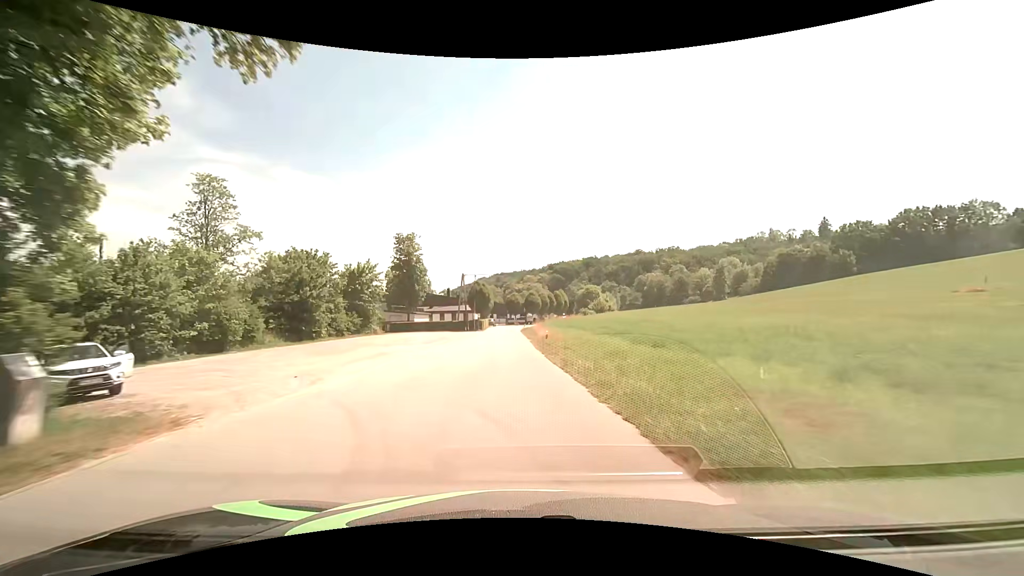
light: Day
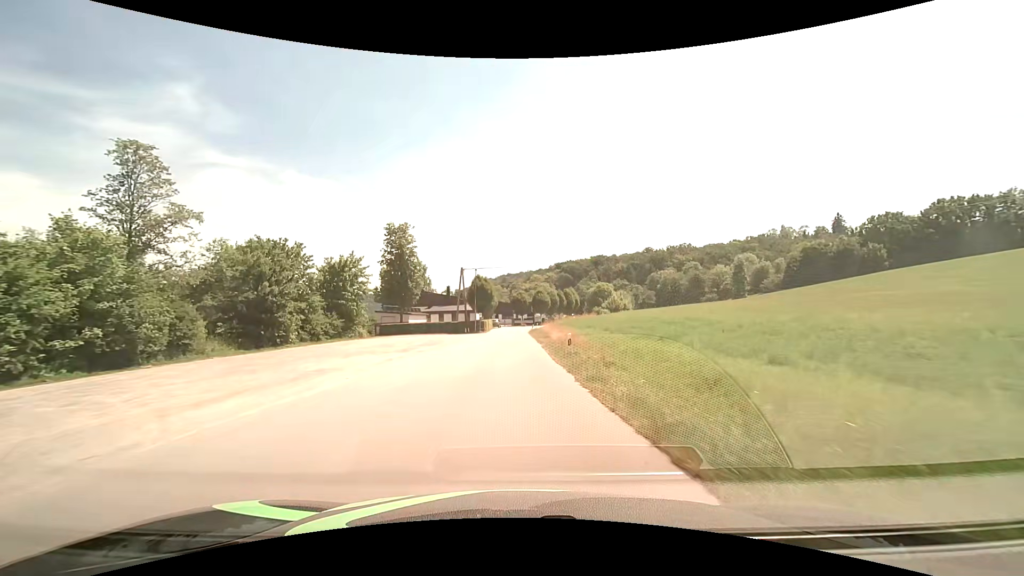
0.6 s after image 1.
(-0.1, +9.8) m; -1°
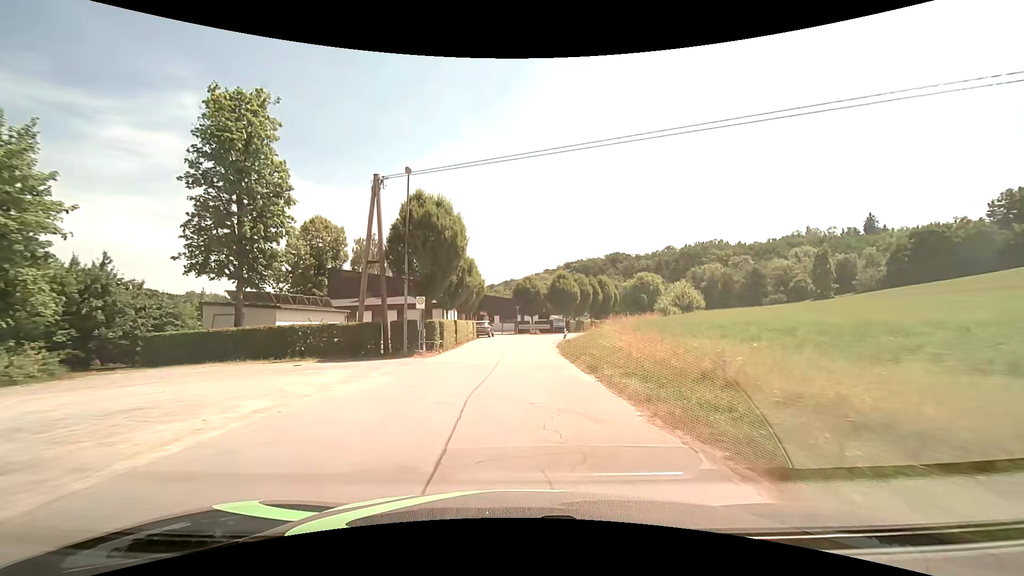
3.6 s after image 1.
(-0.5, +43.8) m; 0°
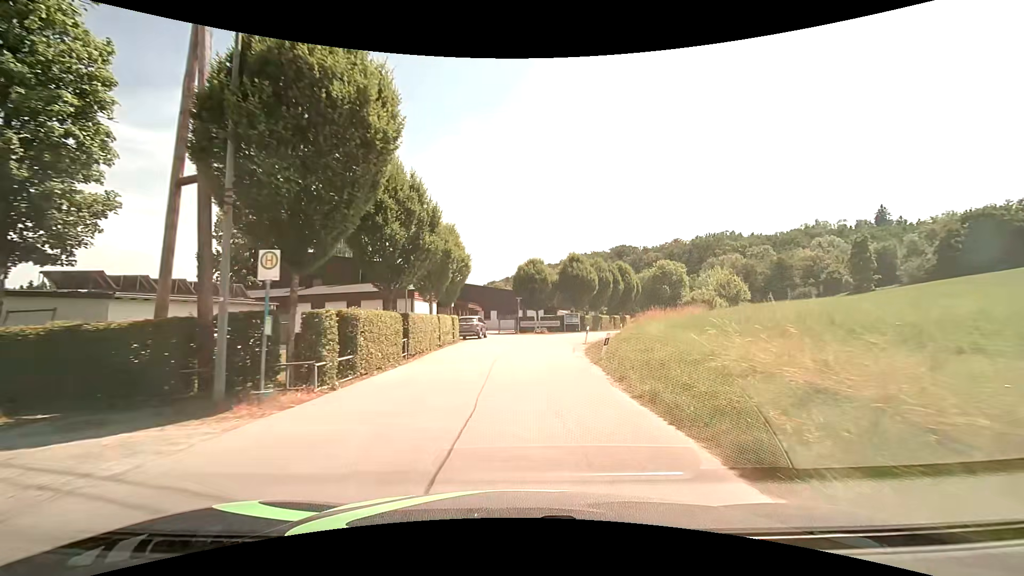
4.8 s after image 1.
(-0.1, +13.6) m; 0°
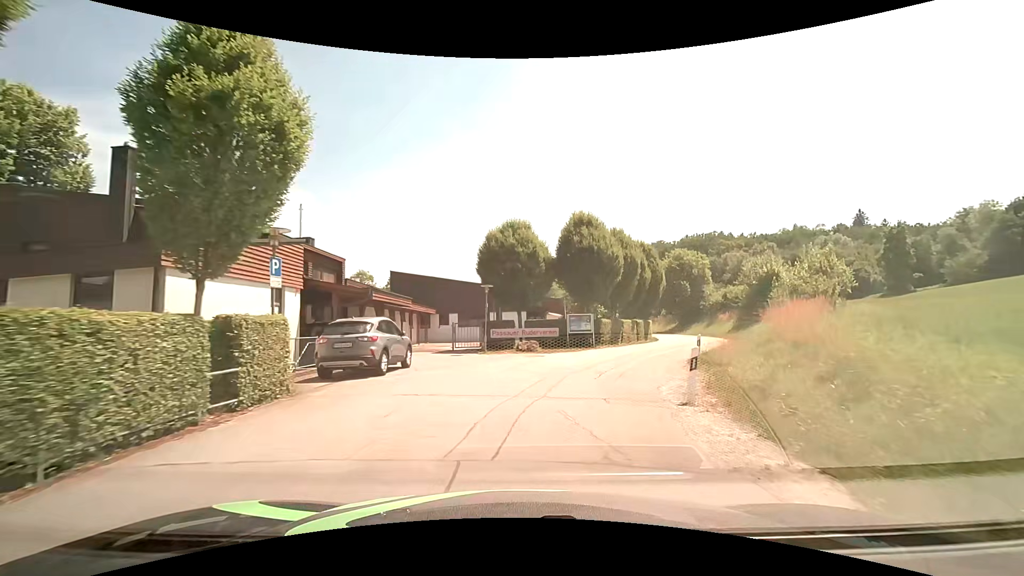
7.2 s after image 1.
(+0.3, +21.0) m; +3°
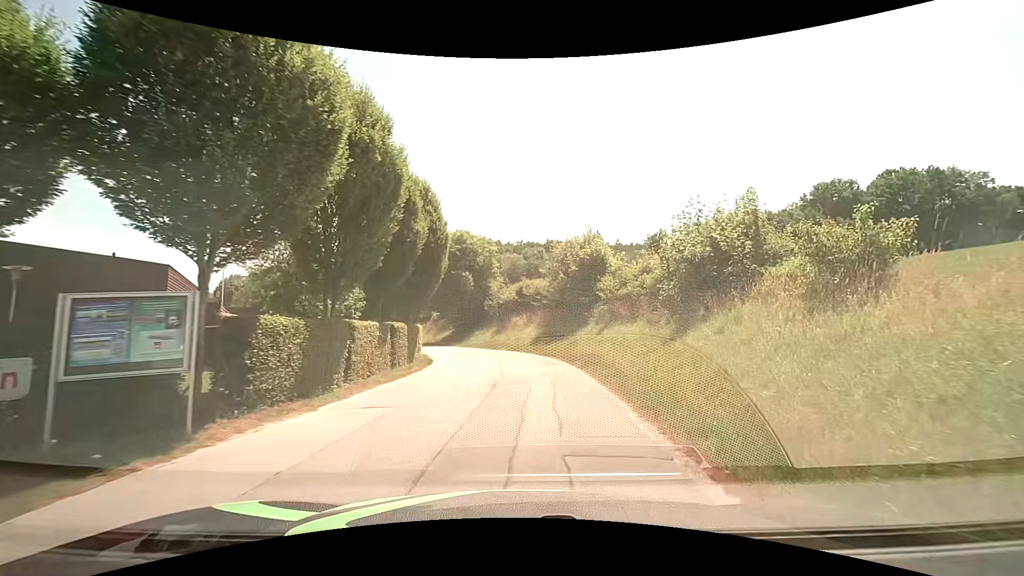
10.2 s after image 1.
(+4.2, +20.6) m; +26°
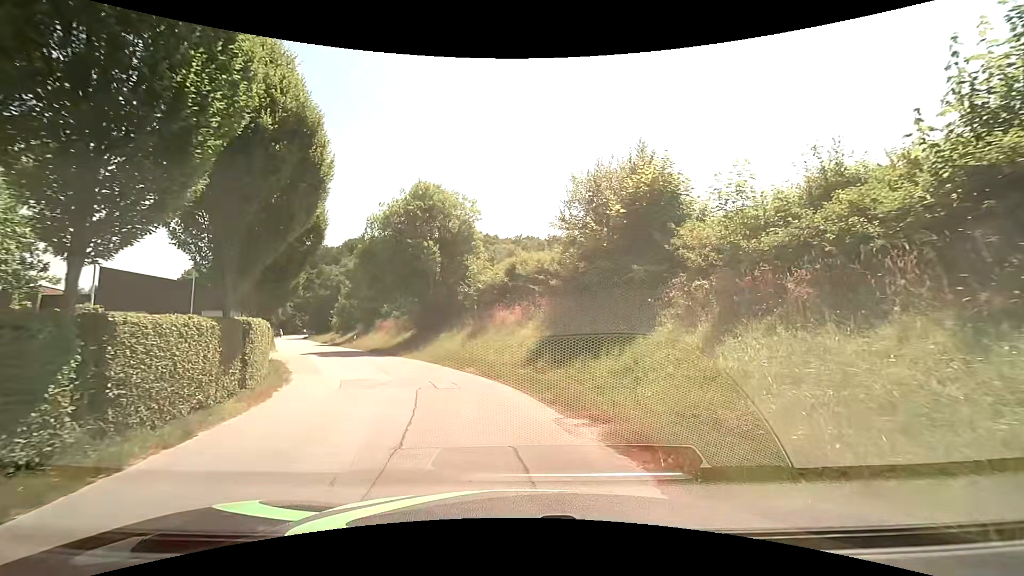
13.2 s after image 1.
(+0.6, +16.2) m; +1°
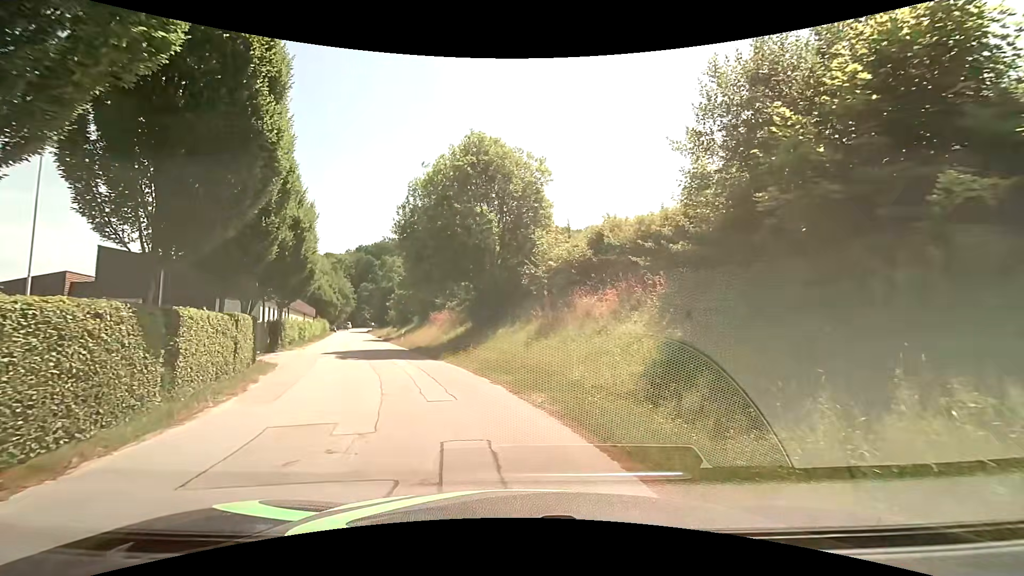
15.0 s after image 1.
(-0.5, +7.8) m; -9°
(-1, +10) (-4, +19) (-8, +29) (-11, +38) (-14, +48) (-17, +57) (-20, +67) (-23, +76) (-26, +86) (-30, +95) m
